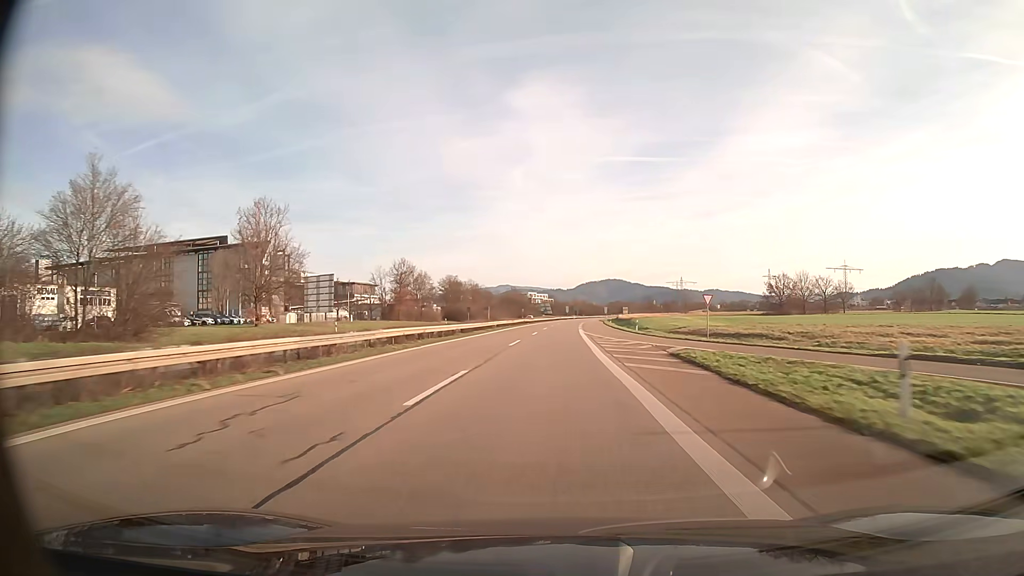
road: trunk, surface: asphalt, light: Day
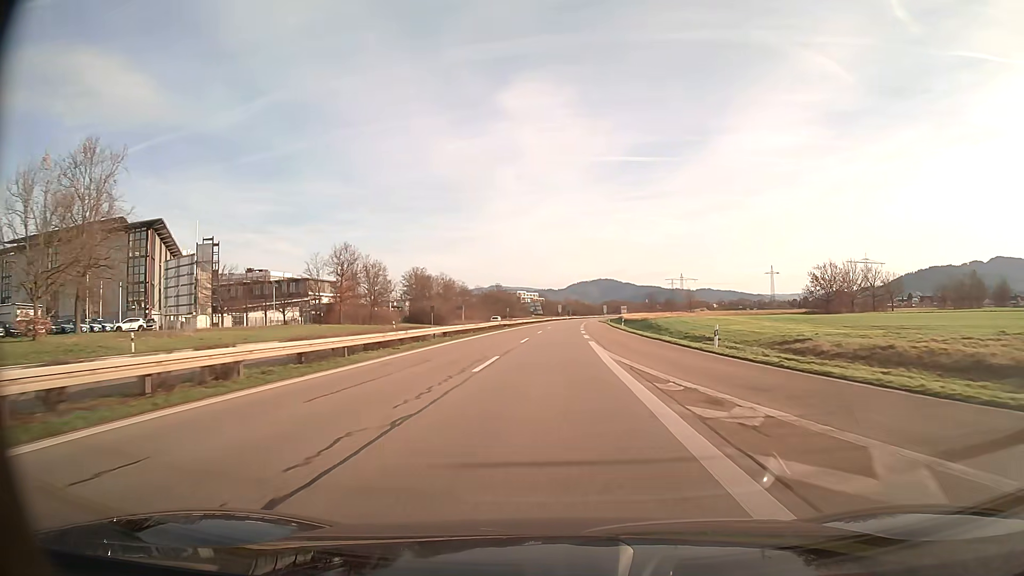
(+0.2, +31.3) m; +1°
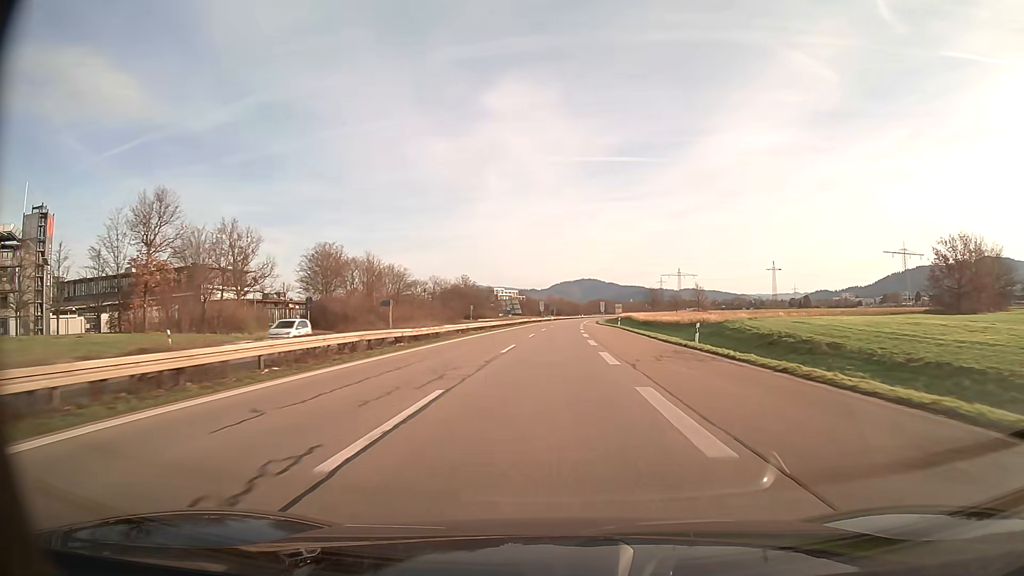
(+0.6, +46.9) m; +1°
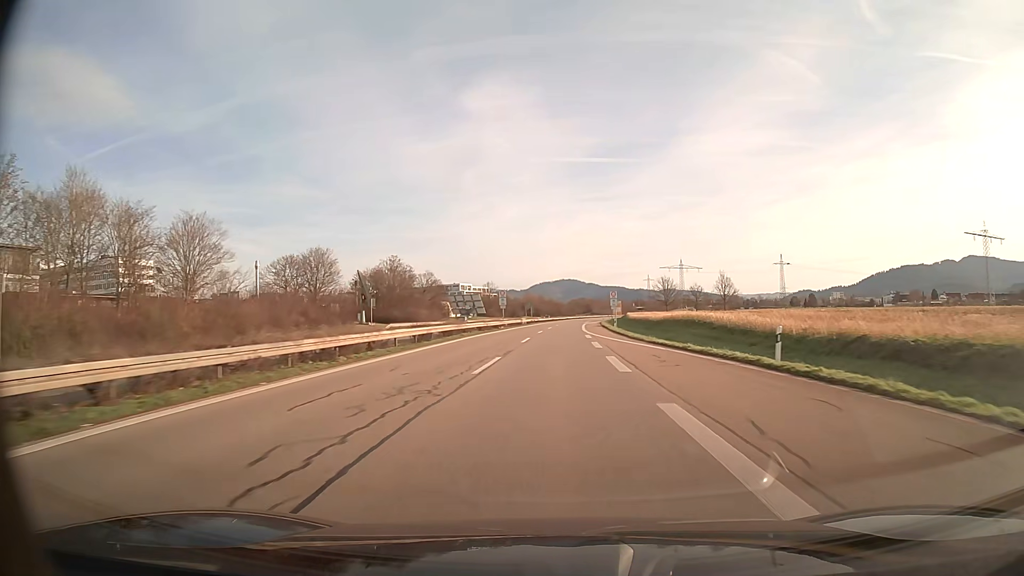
(+0.9, +62.6) m; +2°
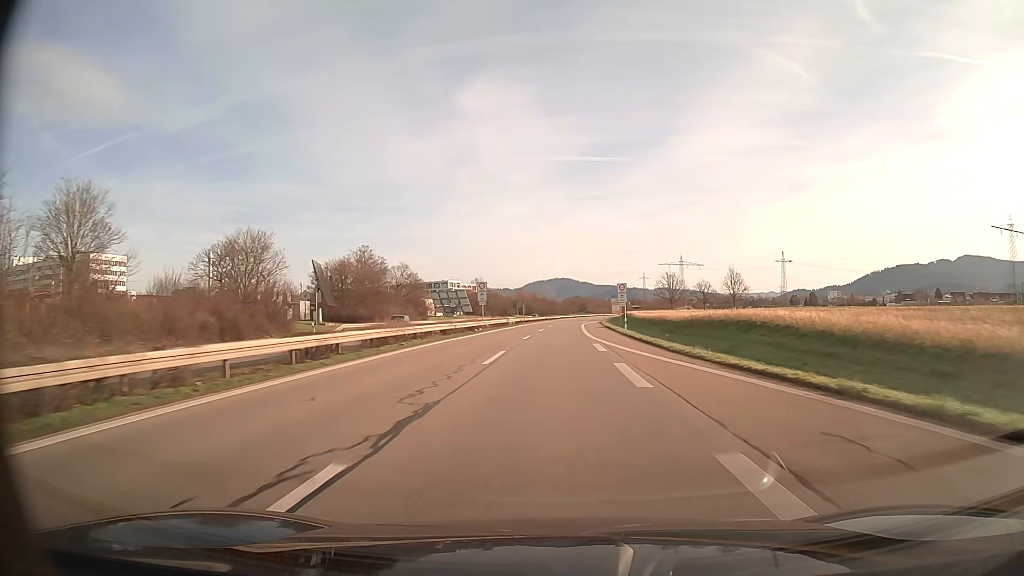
(+0.1, +15.6) m; +1°
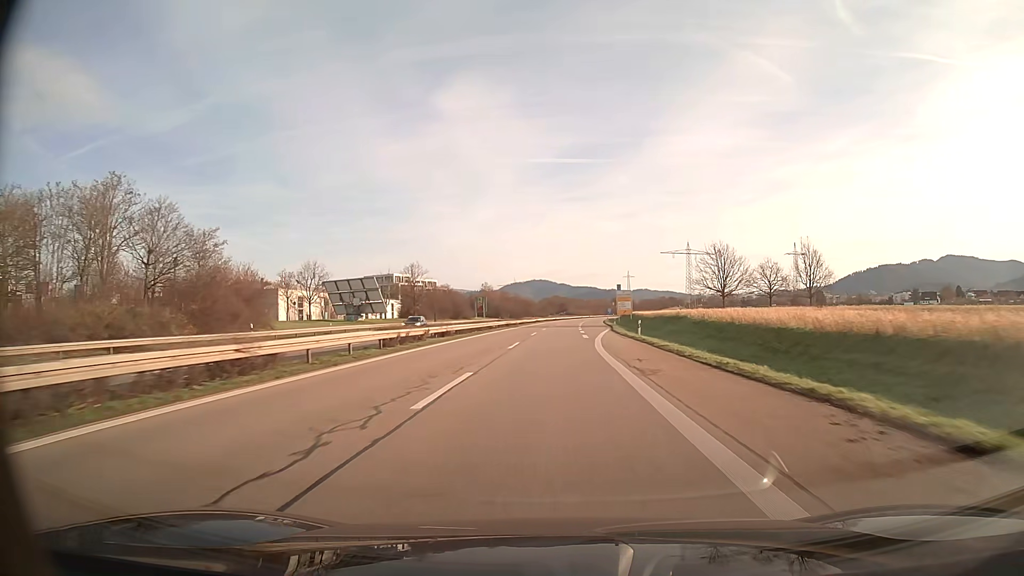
(+1.1, +62.6) m; +2°
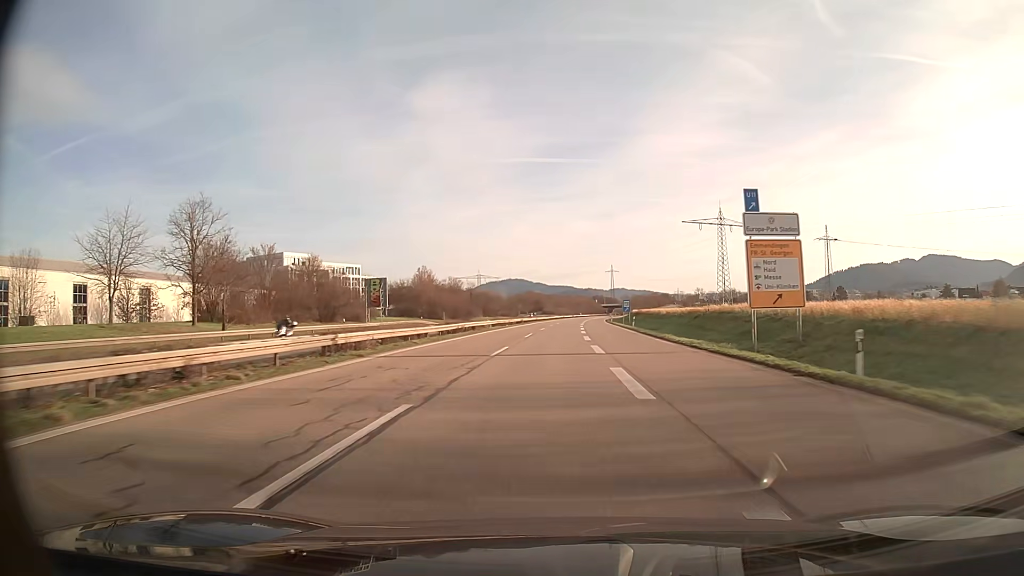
(+1.4, +78.3) m; +2°
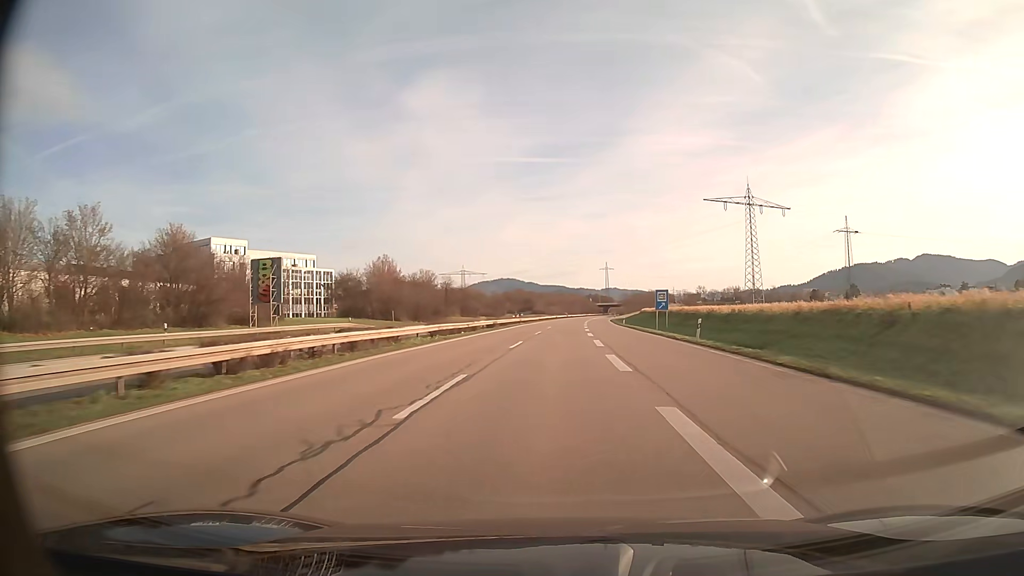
(+0.2, +31.3) m; +1°
